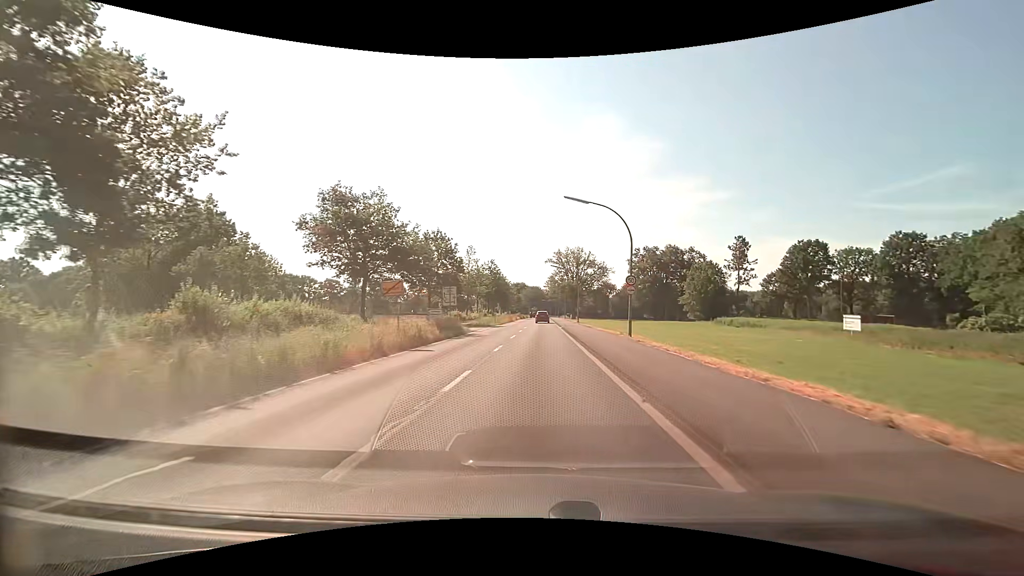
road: tertiary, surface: asphalt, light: Day
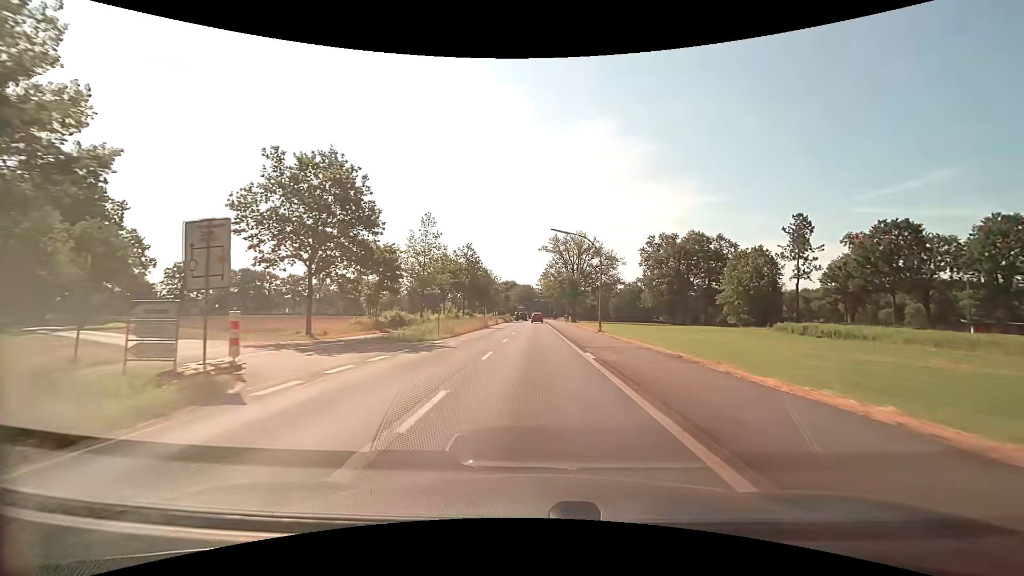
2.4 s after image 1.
(+0.5, +29.9) m; +1°
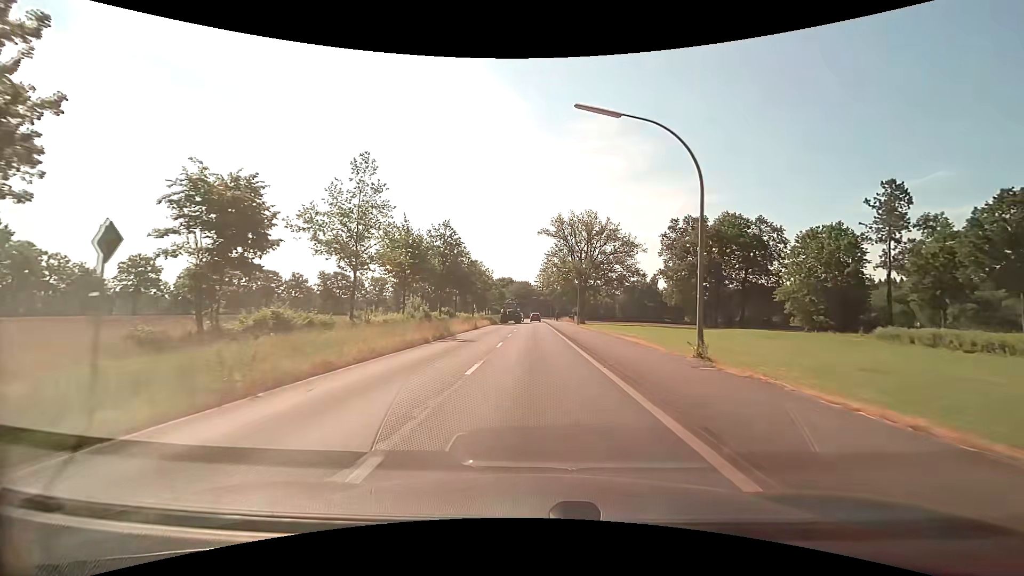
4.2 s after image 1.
(0.0, +22.4) m; 0°
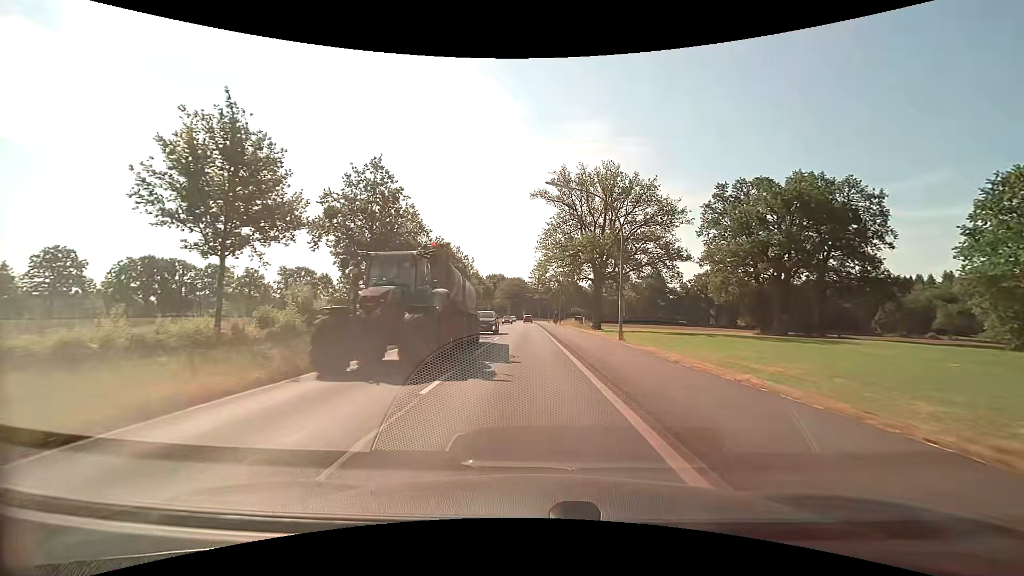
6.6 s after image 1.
(+0.3, +29.7) m; +1°
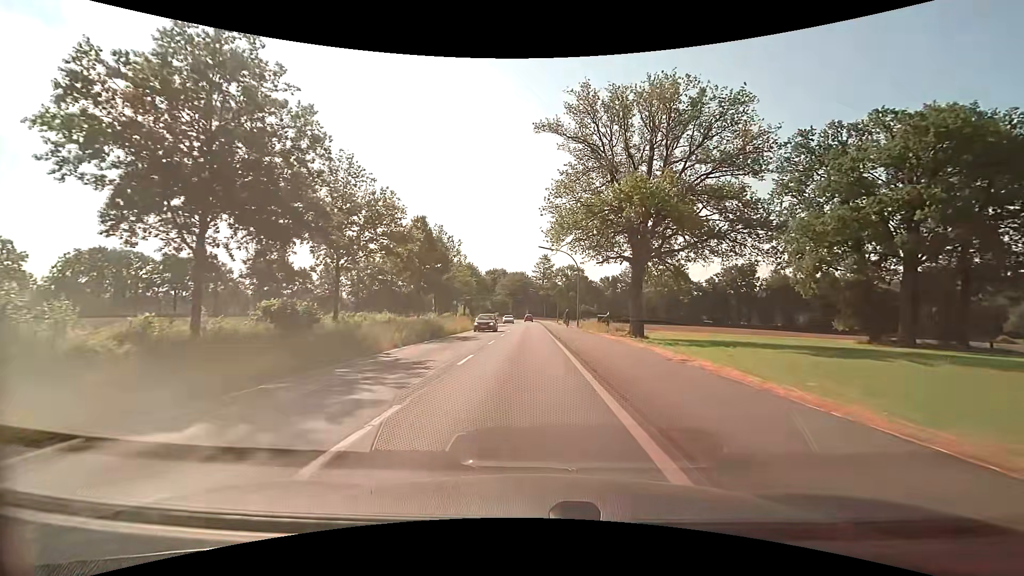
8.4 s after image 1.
(-0.1, +22.3) m; -1°
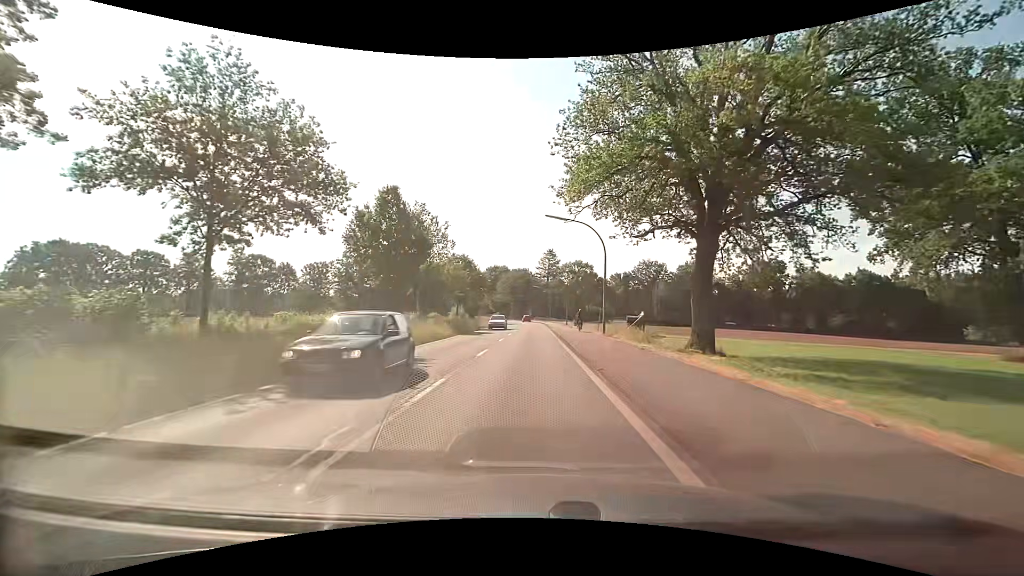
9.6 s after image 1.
(-0.1, +14.9) m; 0°
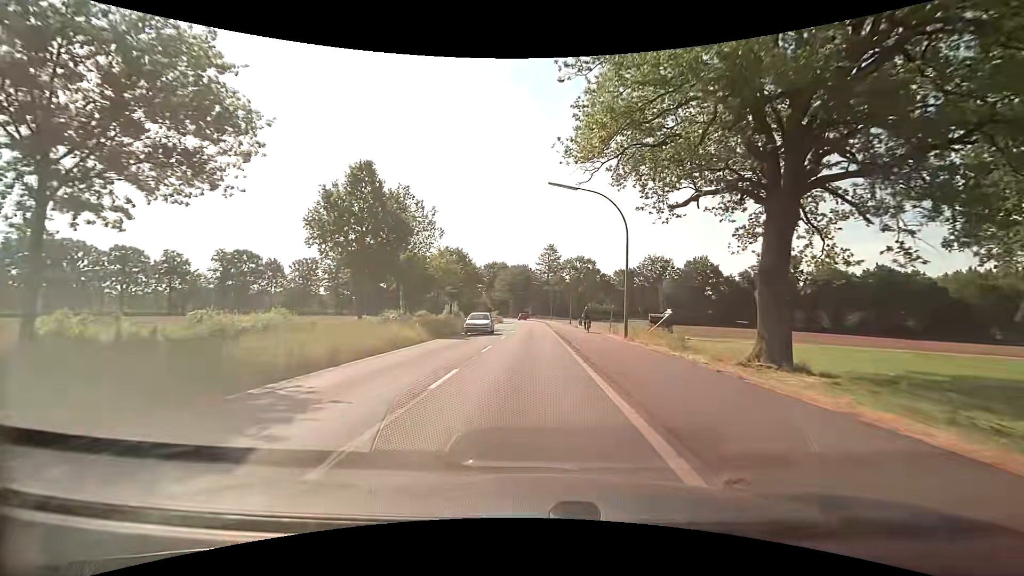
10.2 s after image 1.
(0.0, +7.5) m; 0°
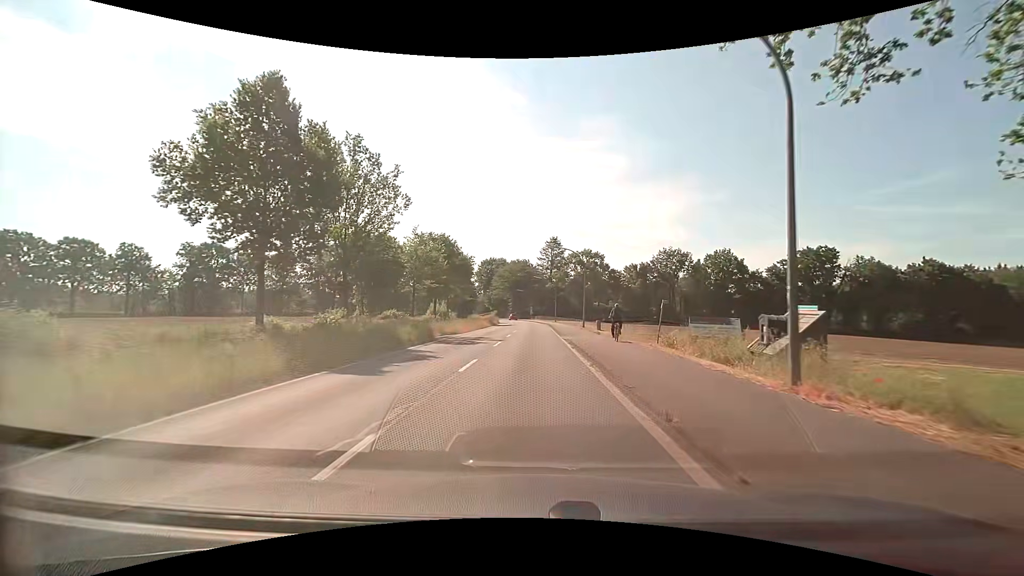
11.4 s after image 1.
(0.0, +15.2) m; 0°
(0, +10) (0, +20) (0, +30) (0, +40) (0, +50) (0, +60) (0, +70) (0, +80) (0, +90) (-1, +100) m
